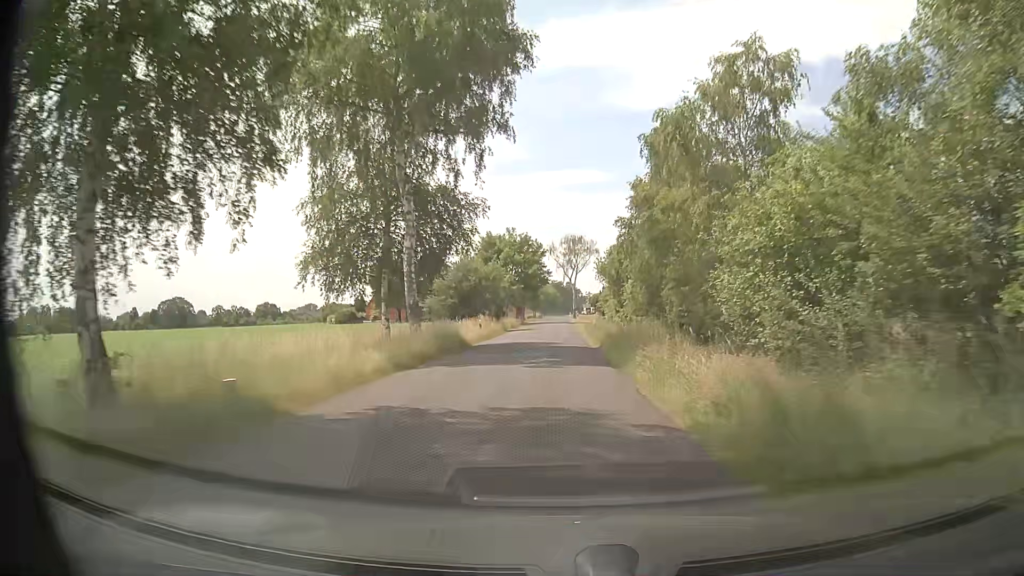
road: secondary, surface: asphalt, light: Day
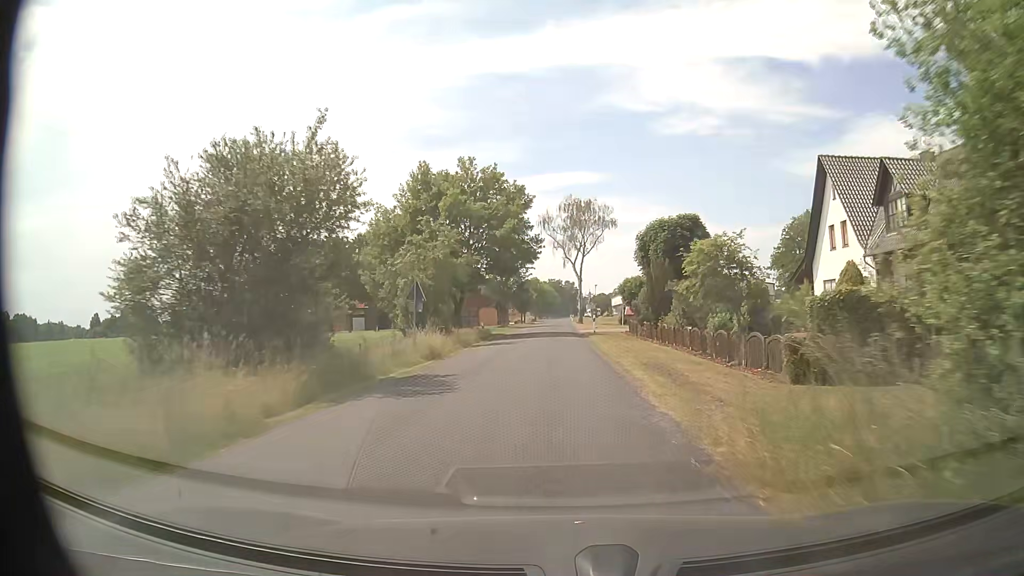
(+0.1, +41.8) m; +1°
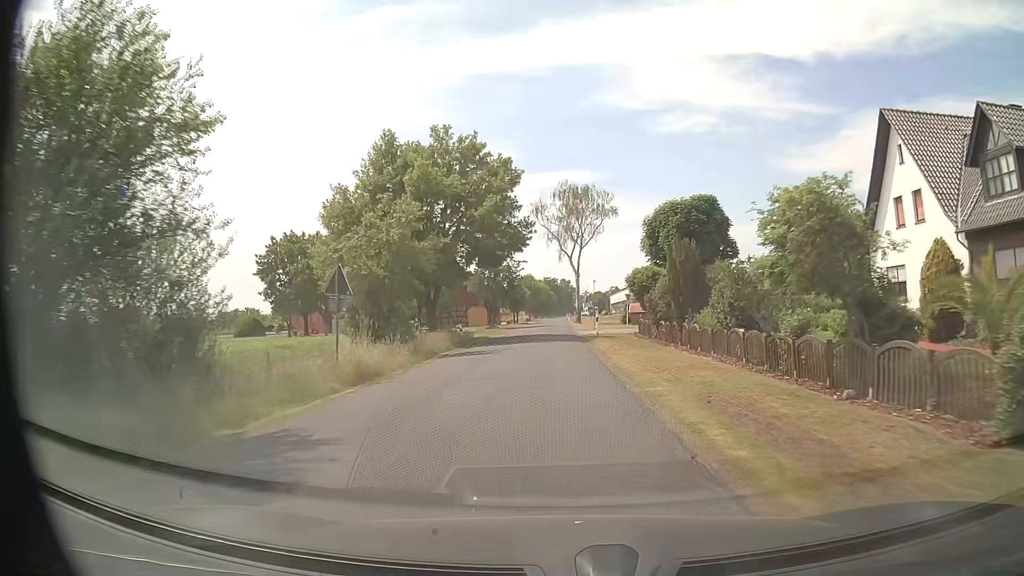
(0.0, +8.4) m; 0°
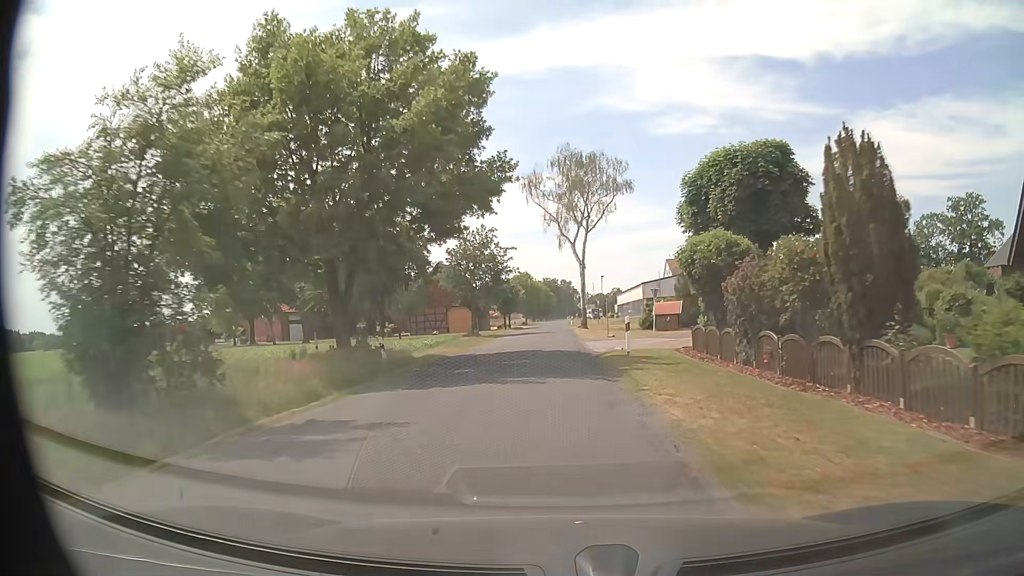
(0.0, +16.7) m; 0°
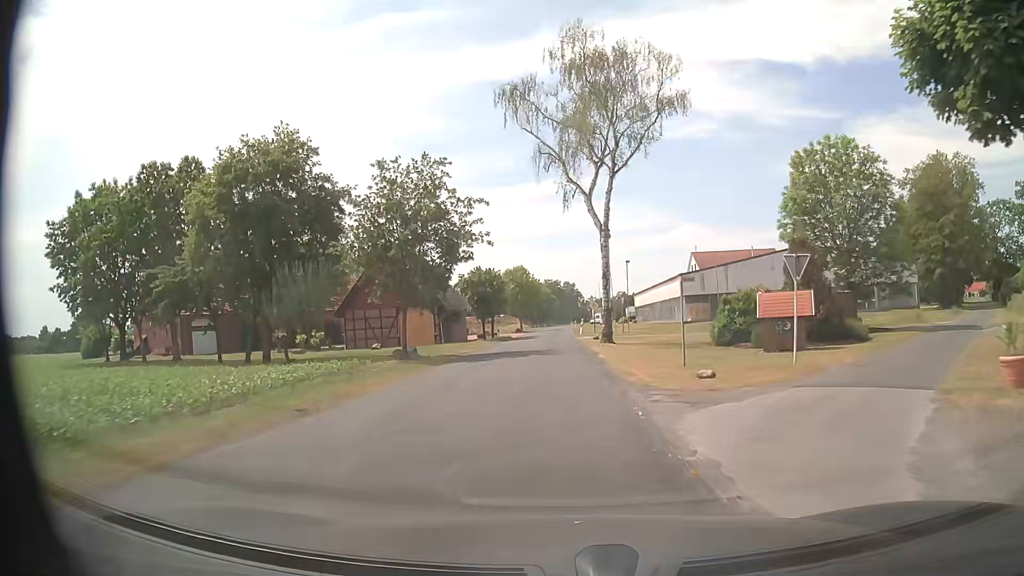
(-0.3, +25.1) m; -1°
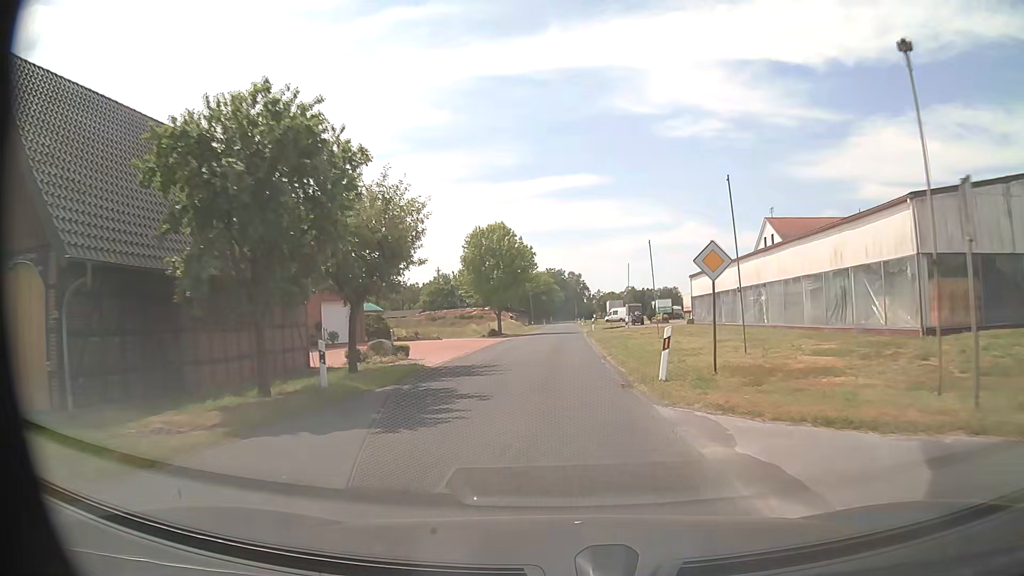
(+0.2, +41.8) m; 0°
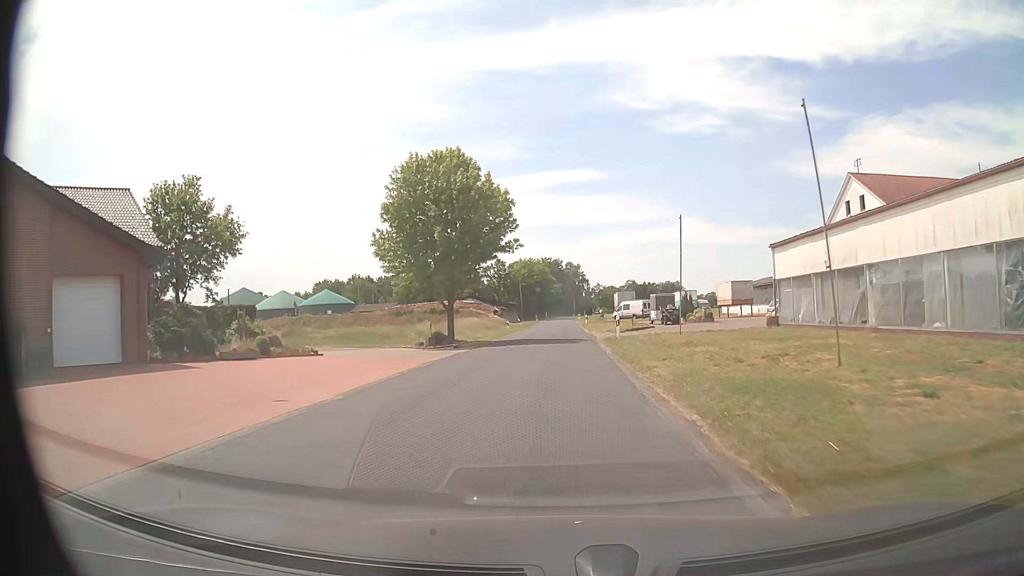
(+0.1, +25.2) m; 0°
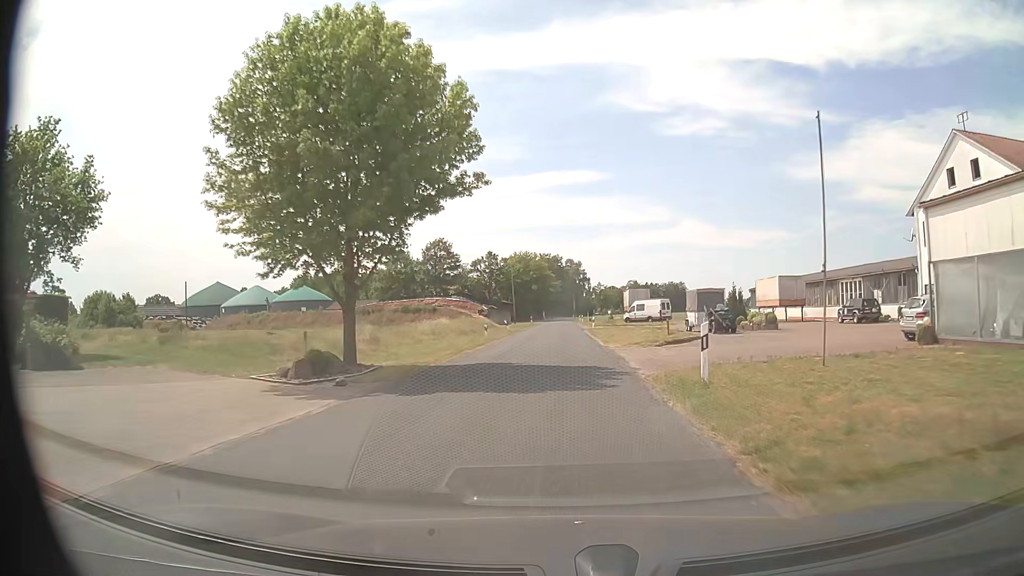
(0.0, +16.8) m; 0°
(0, +10) (0, +20) (0, +30) (0, +40) (+1, +50) (+1, +60) (+1, +70) (+1, +80) (+1, +90) (+1, +100) m
